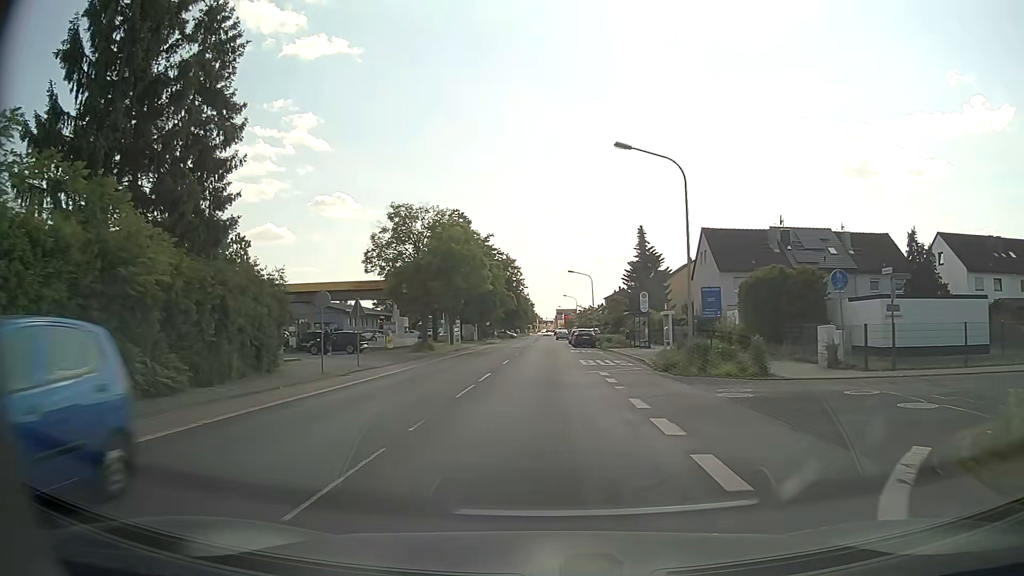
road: tertiary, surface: asphalt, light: Day
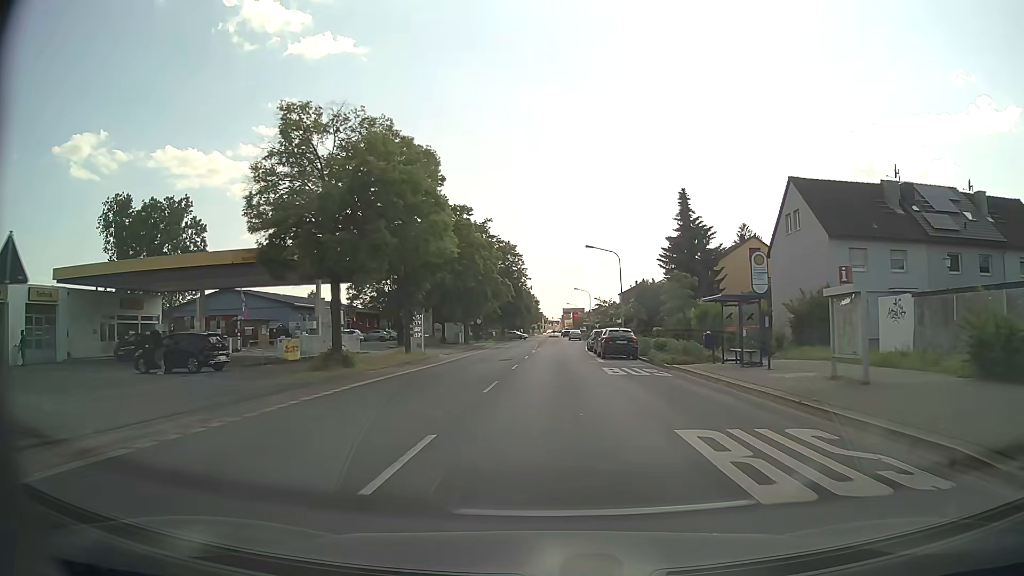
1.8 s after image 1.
(-0.1, +21.5) m; 0°
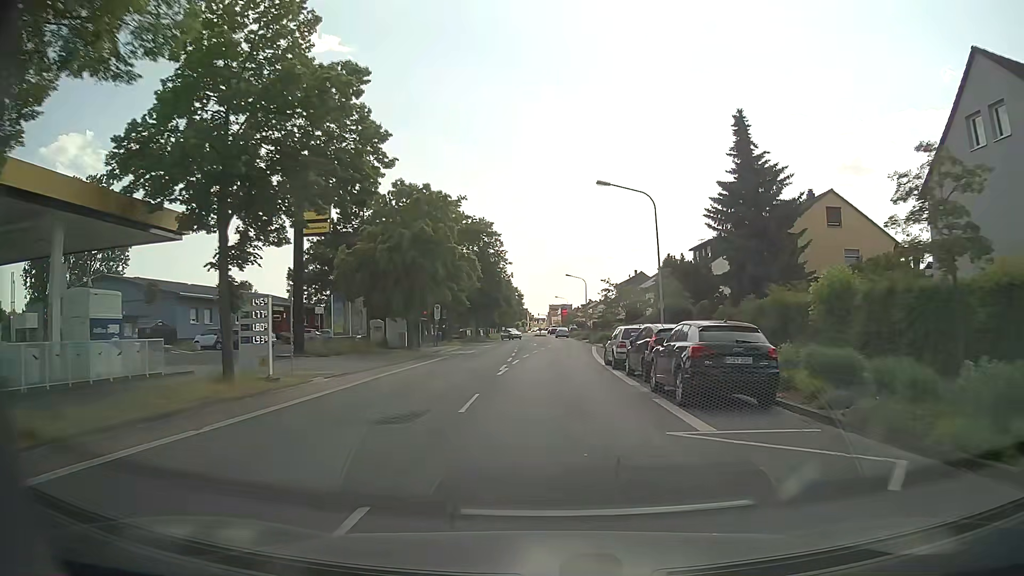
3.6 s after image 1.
(+0.1, +21.4) m; +1°
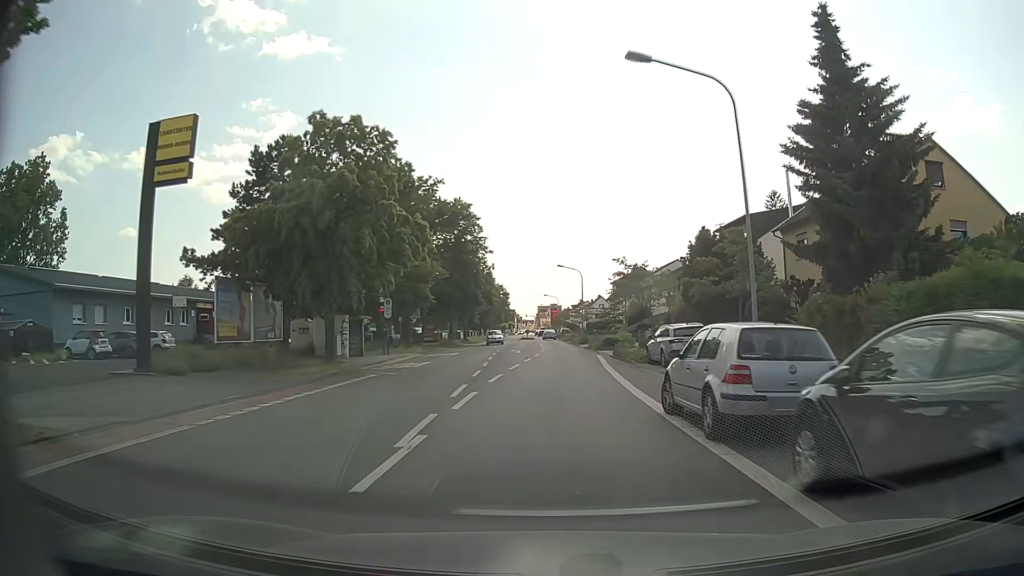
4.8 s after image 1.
(0.0, +14.2) m; +1°
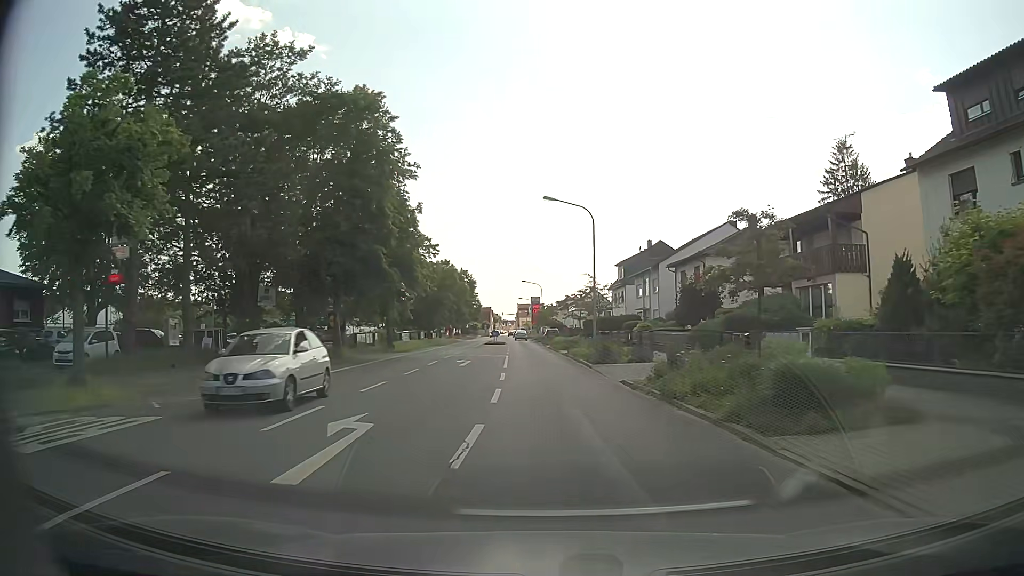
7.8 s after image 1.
(+0.4, +34.6) m; +1°
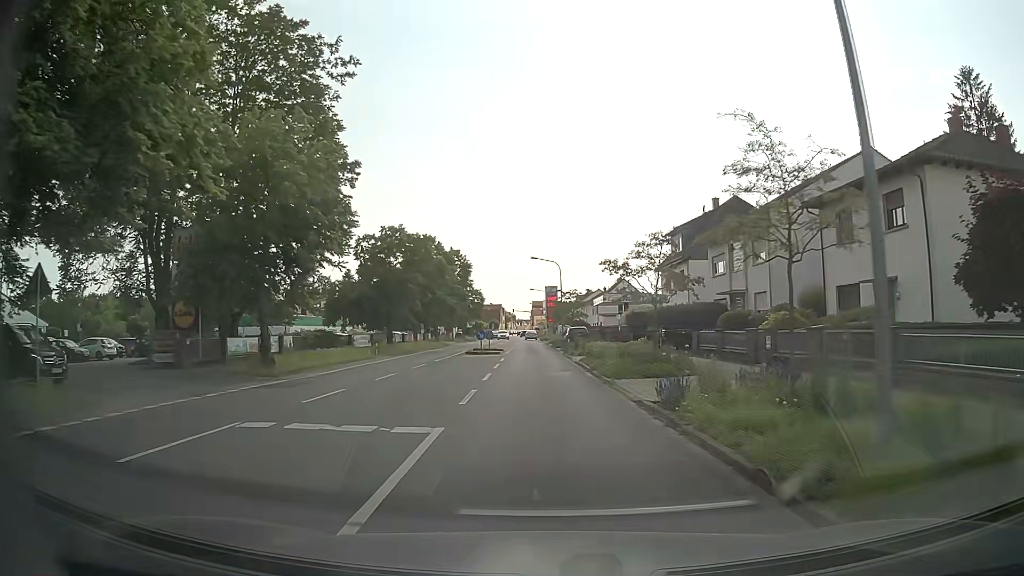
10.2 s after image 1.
(-0.2, +26.8) m; -1°
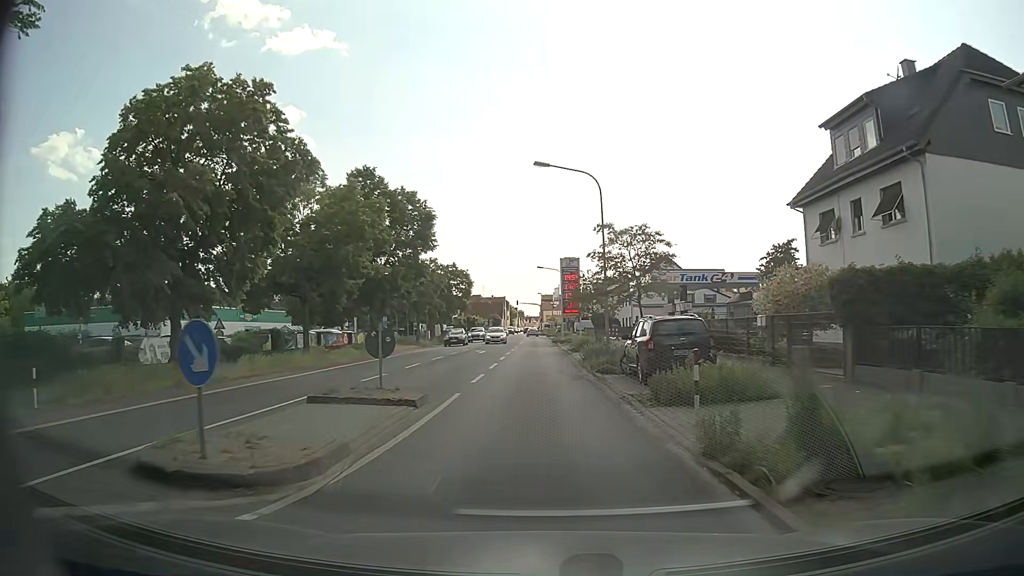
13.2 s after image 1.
(-0.3, +32.4) m; -1°
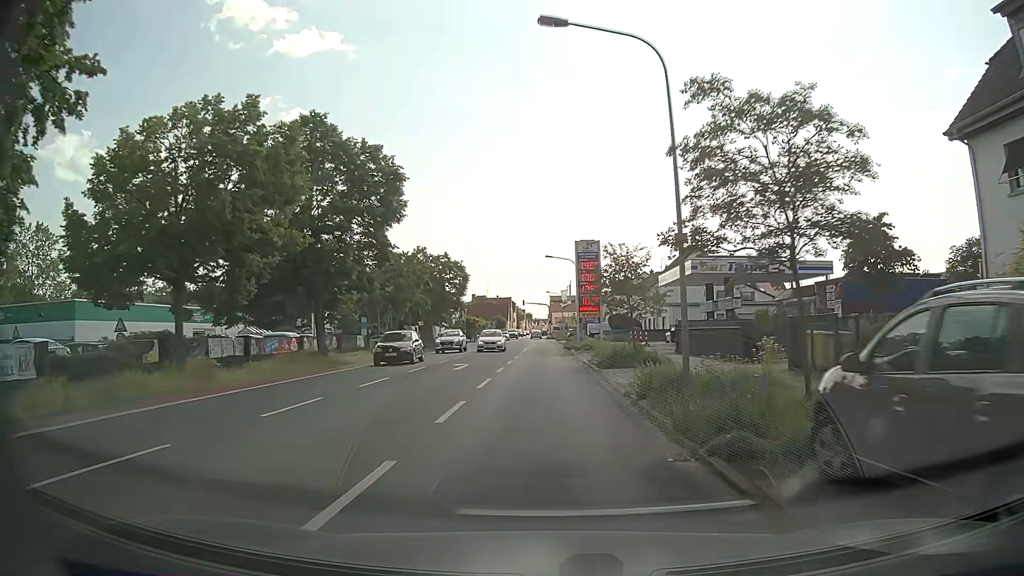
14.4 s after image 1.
(-0.1, +12.7) m; -1°
(0, +10) (0, +20) (0, +30) (0, +40) (0, +50) (0, +60) (0, +70) (0, +80) (0, +90) (-1, +100) m
